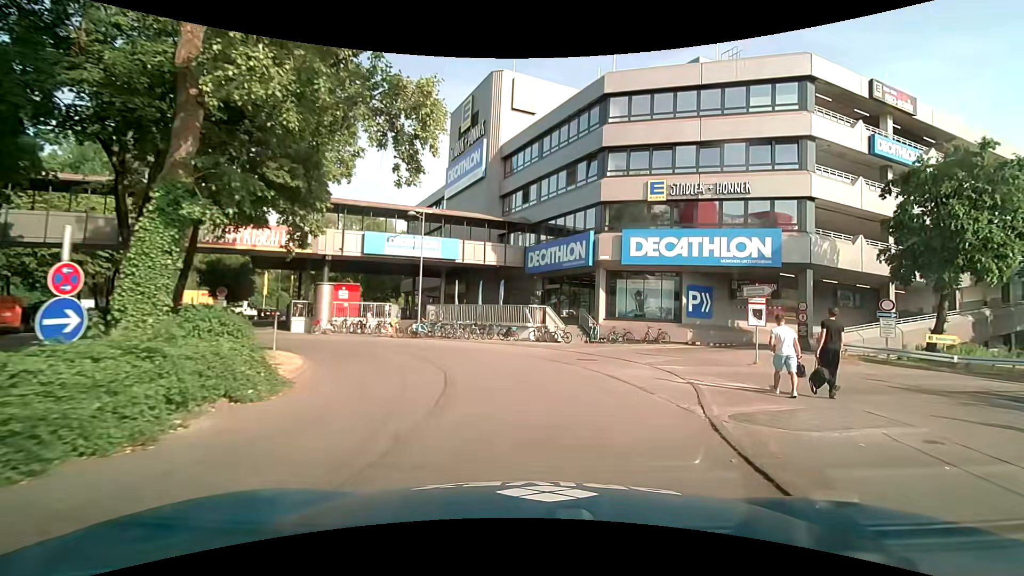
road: service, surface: asphalt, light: Day
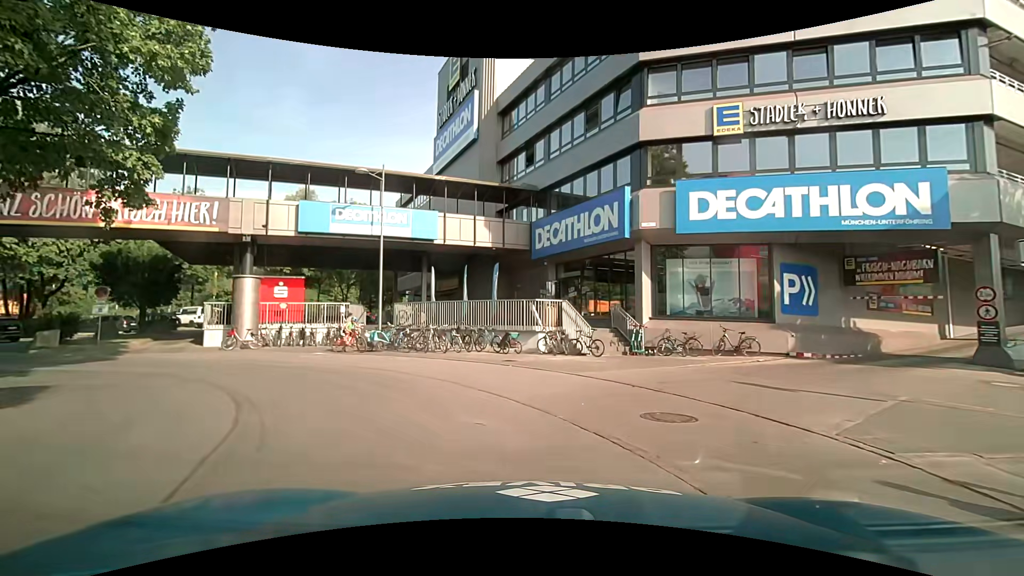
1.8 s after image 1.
(+0.2, +10.4) m; -4°
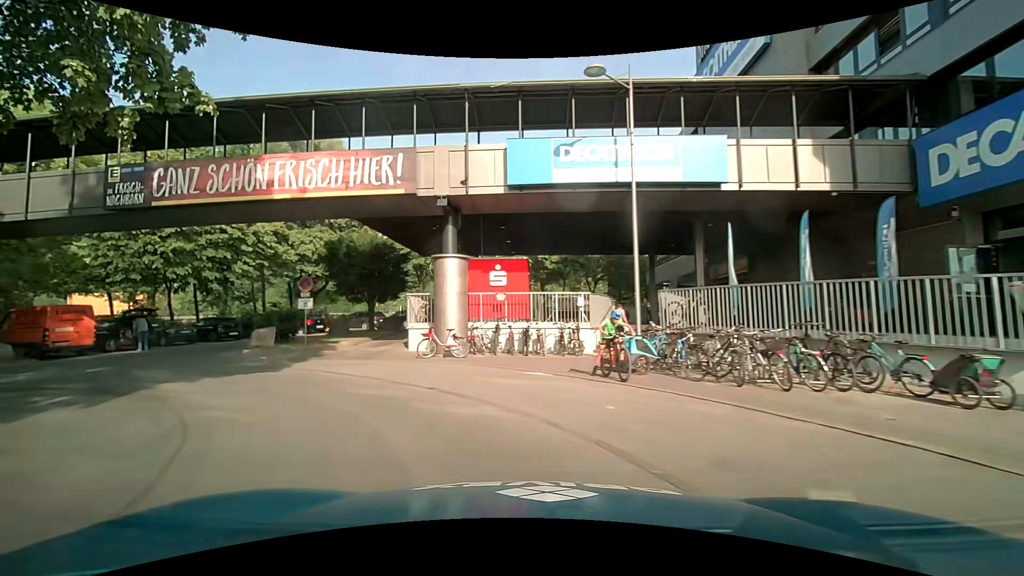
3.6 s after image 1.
(-2.3, +9.6) m; -28°
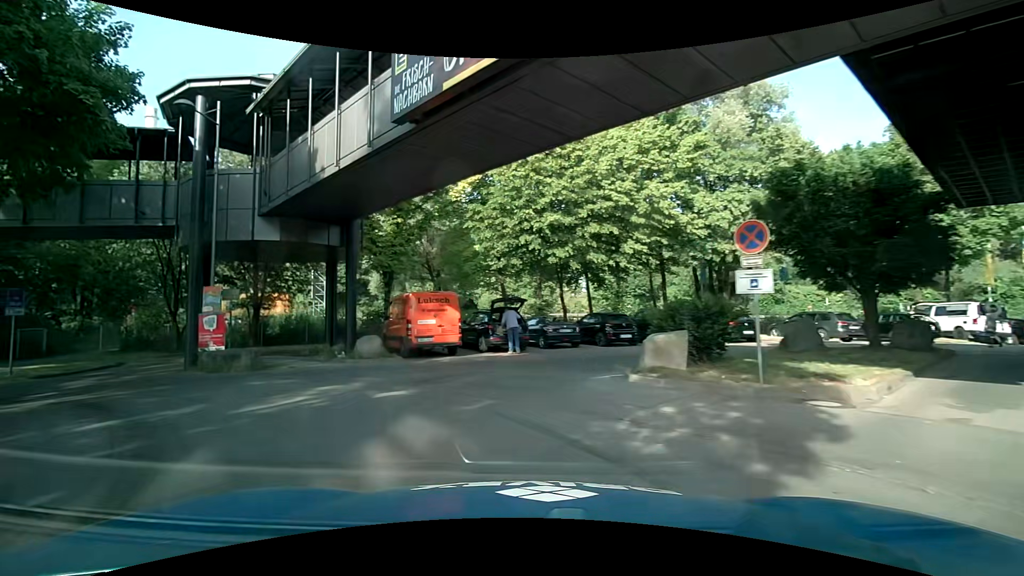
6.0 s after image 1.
(-4.3, +11.4) m; -42°
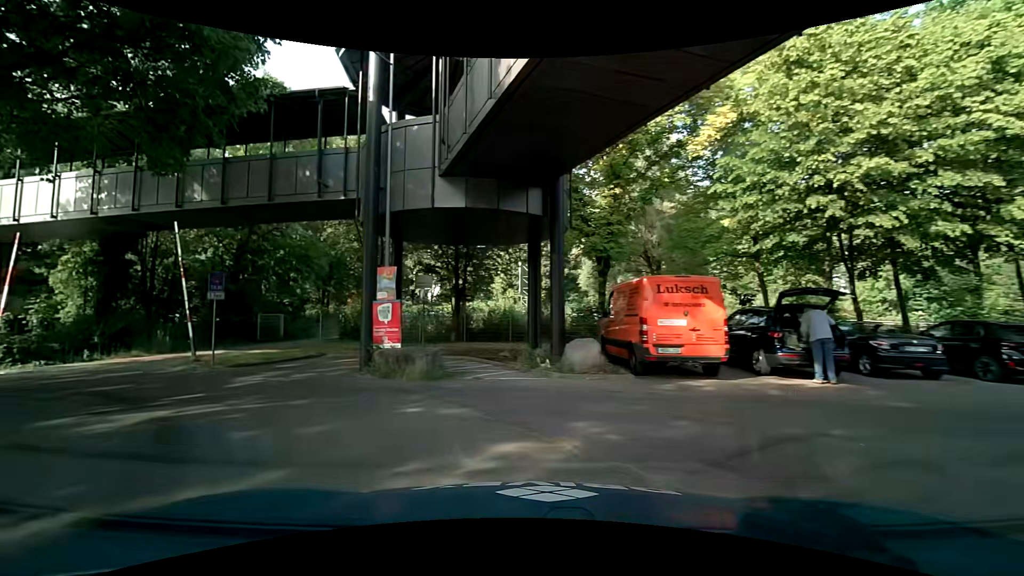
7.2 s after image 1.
(-1.3, +5.9) m; -24°
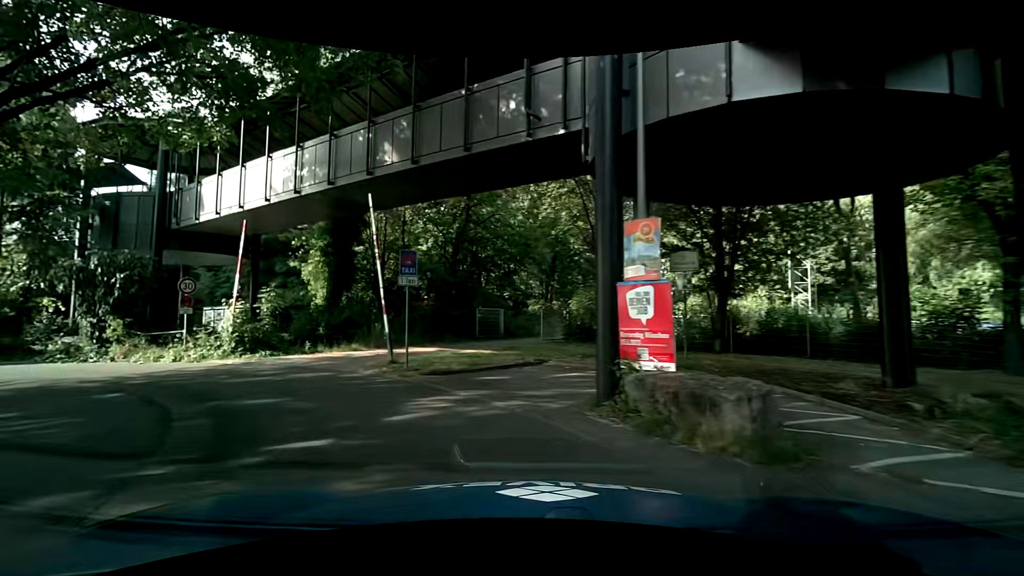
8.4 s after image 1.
(-1.3, +5.9) m; -25°
